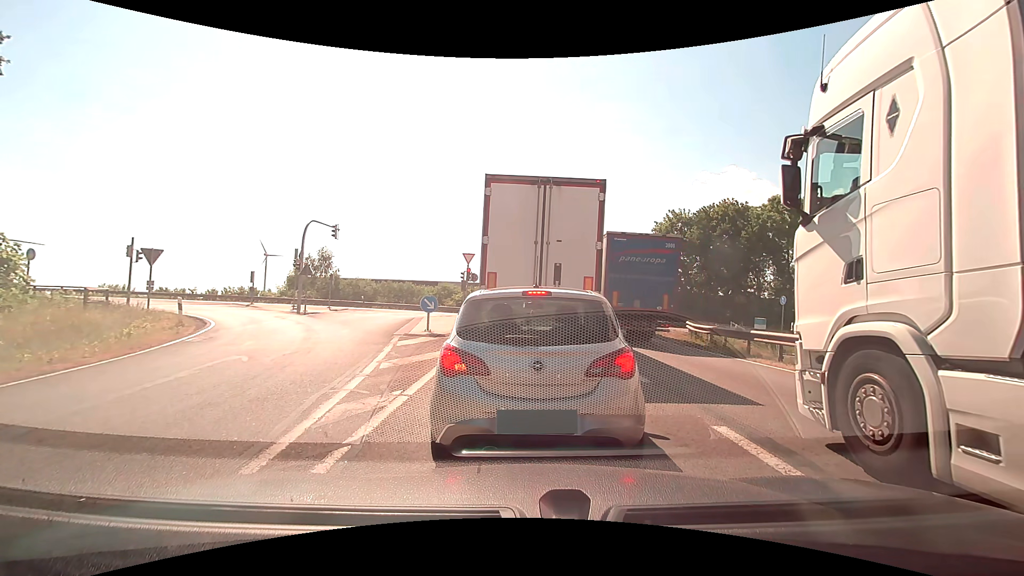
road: motorway_link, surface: asphalt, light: Day
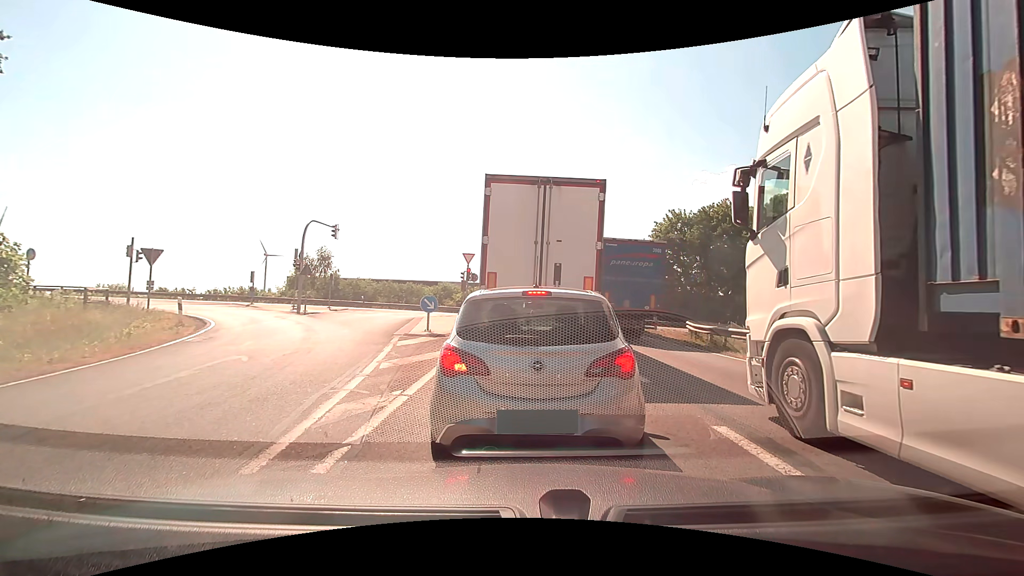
(0.0, 0.0) m; 0°
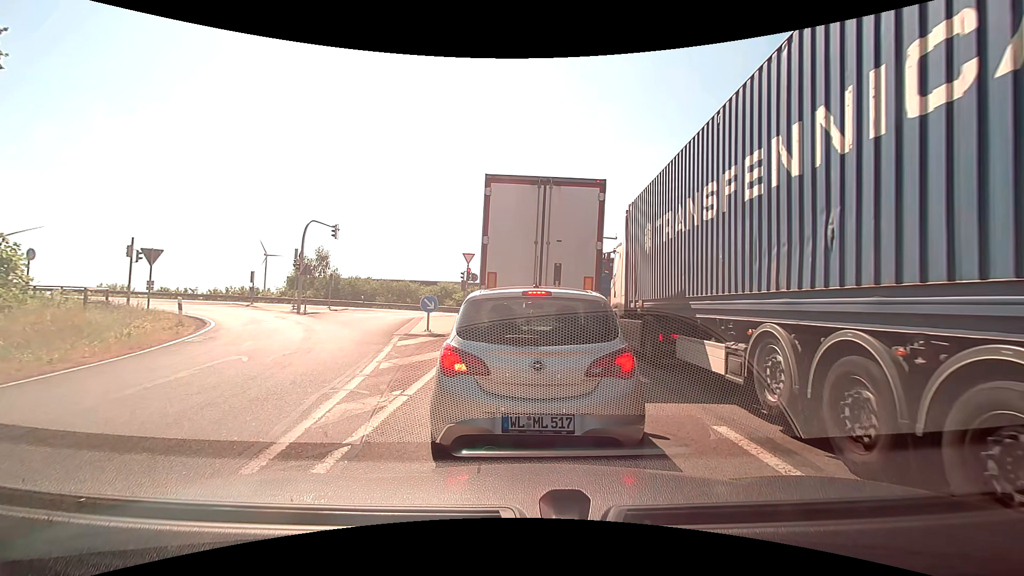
(0.0, 0.0) m; 0°
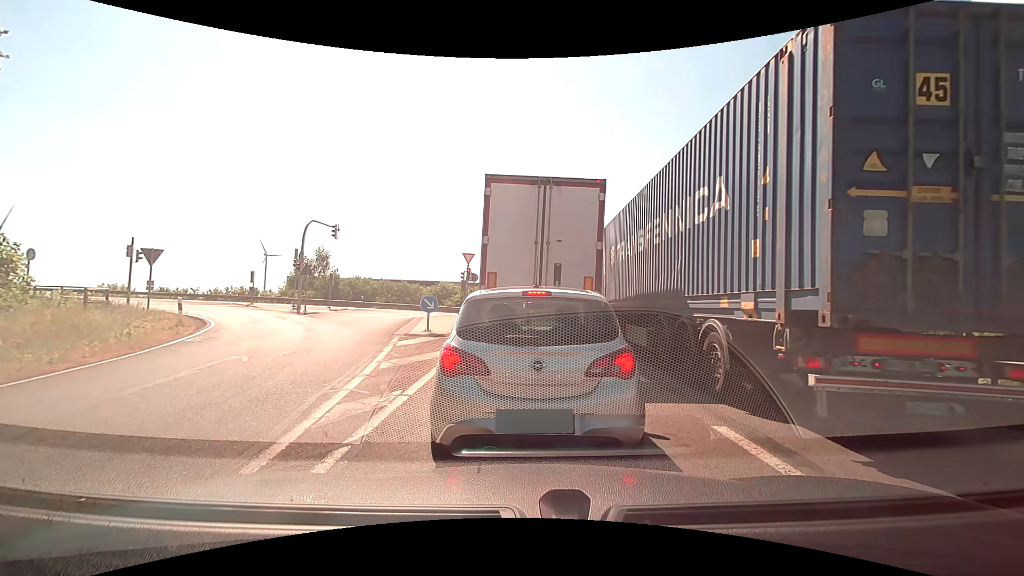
(0.0, 0.0) m; 0°
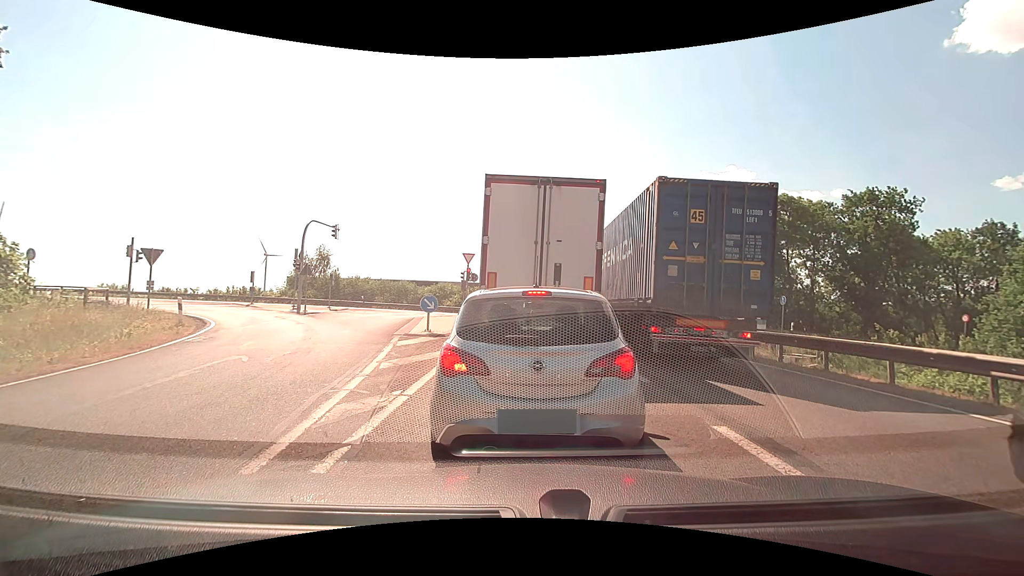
(0.0, 0.0) m; 0°
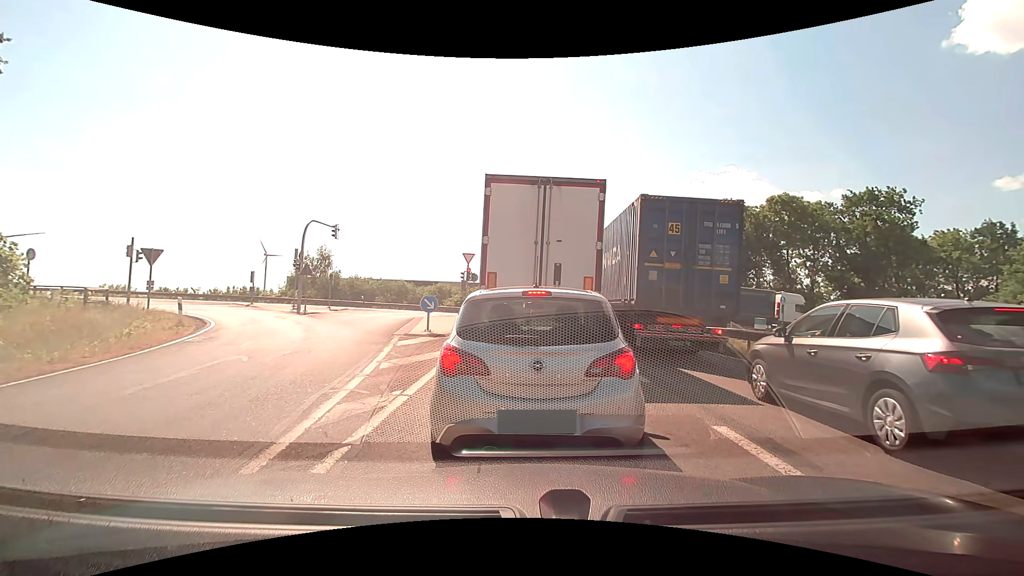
(0.0, 0.0) m; 0°
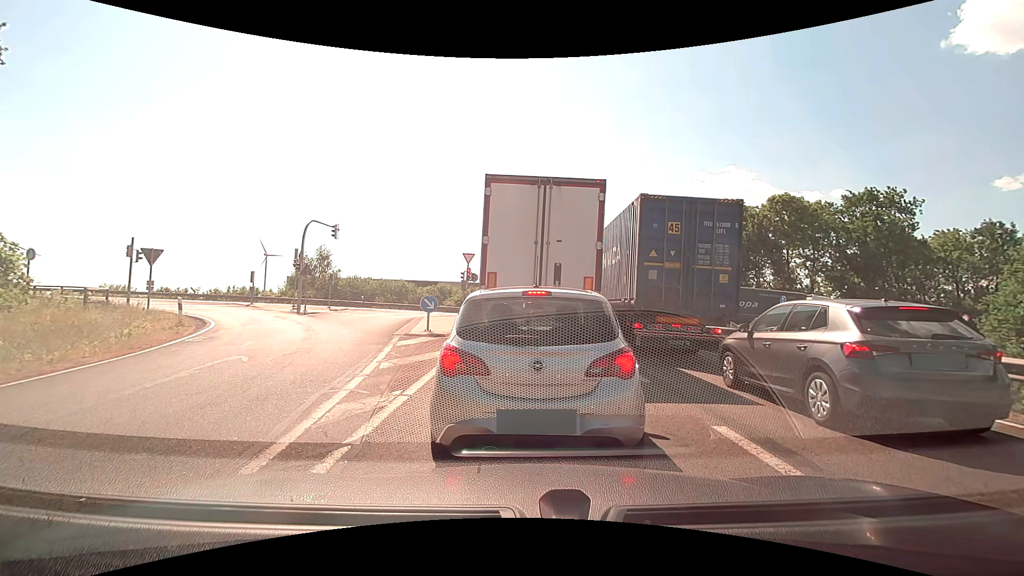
(0.0, 0.0) m; 0°
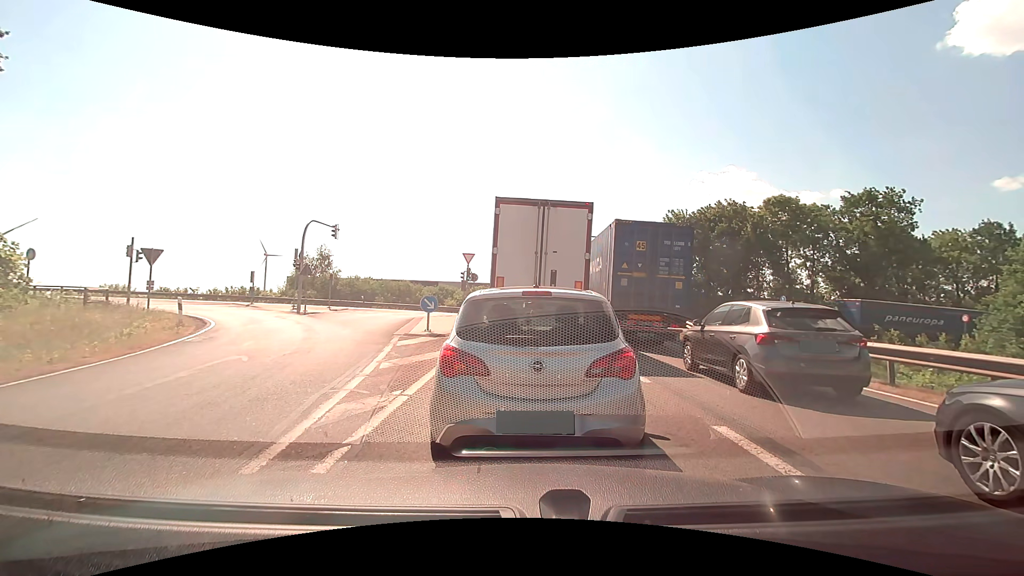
(0.0, 0.0) m; 0°
(0, +10) (+1, +20) (+1, +30) (+1, +40) (-6, +47) (-16, +49) (-26, +48) (-36, +47) (-45, +47) (-55, +46) m
